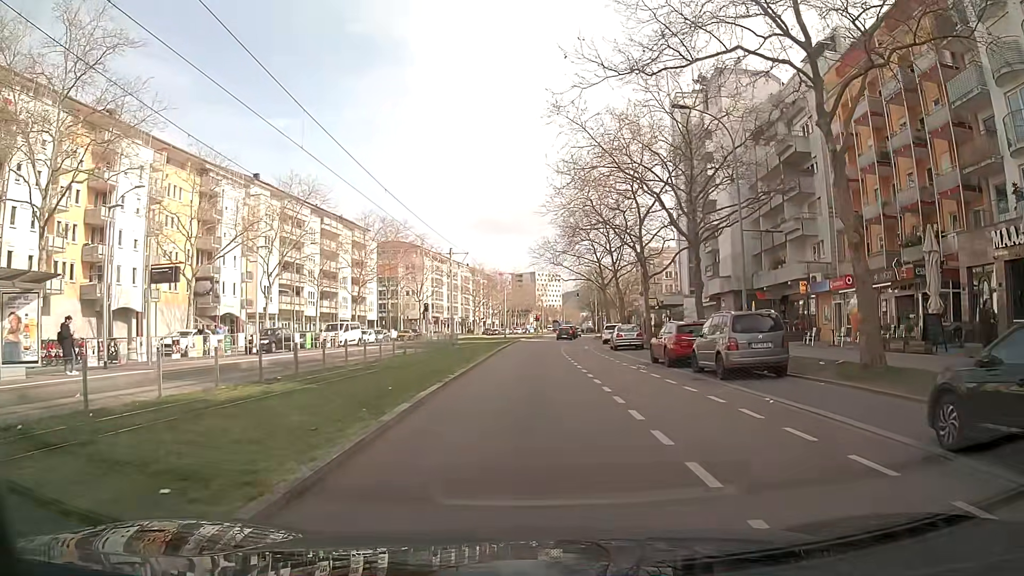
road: tertiary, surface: asphalt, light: Day
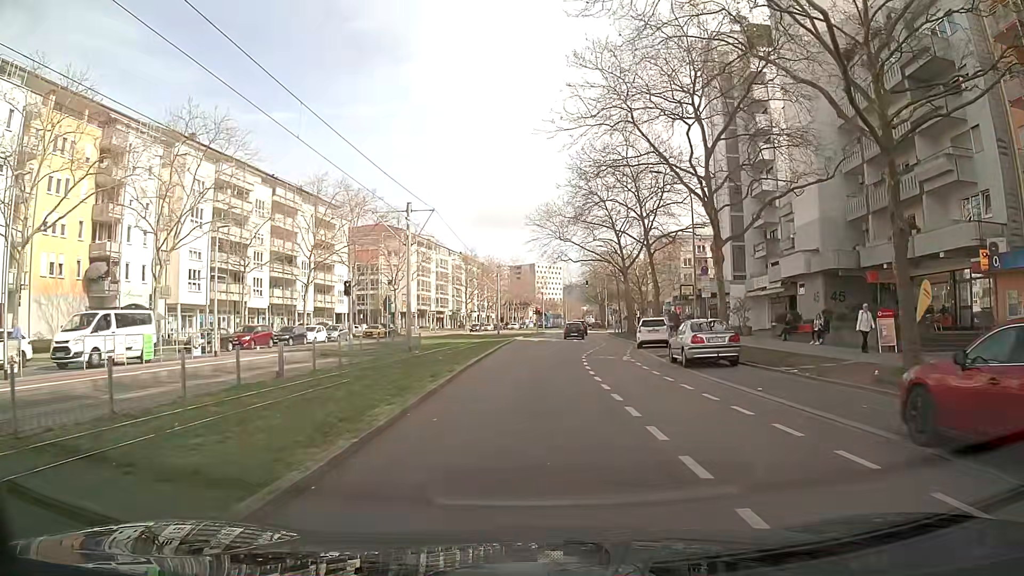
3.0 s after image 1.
(+0.4, +18.0) m; +2°
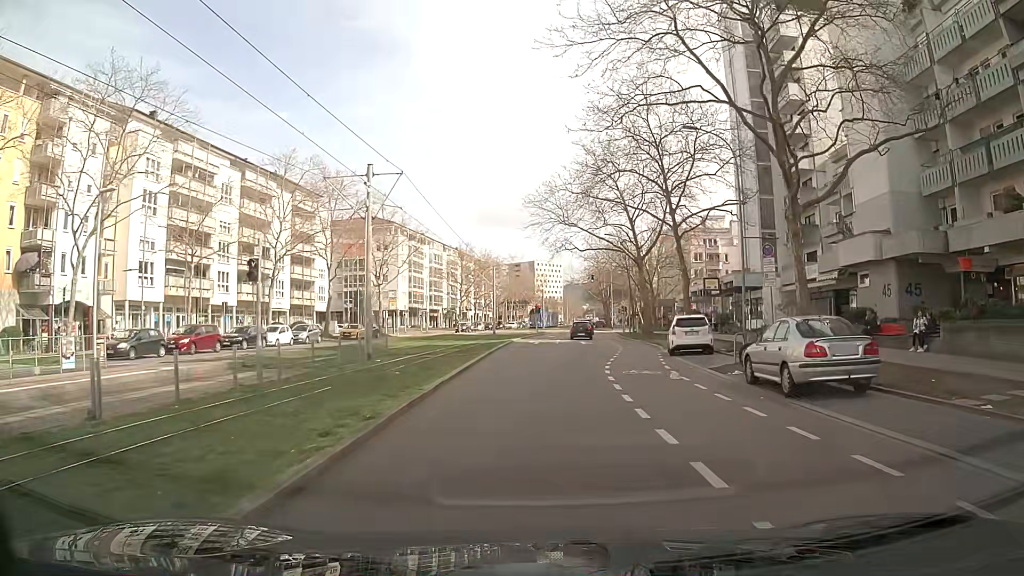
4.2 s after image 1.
(-0.2, +8.5) m; -2°
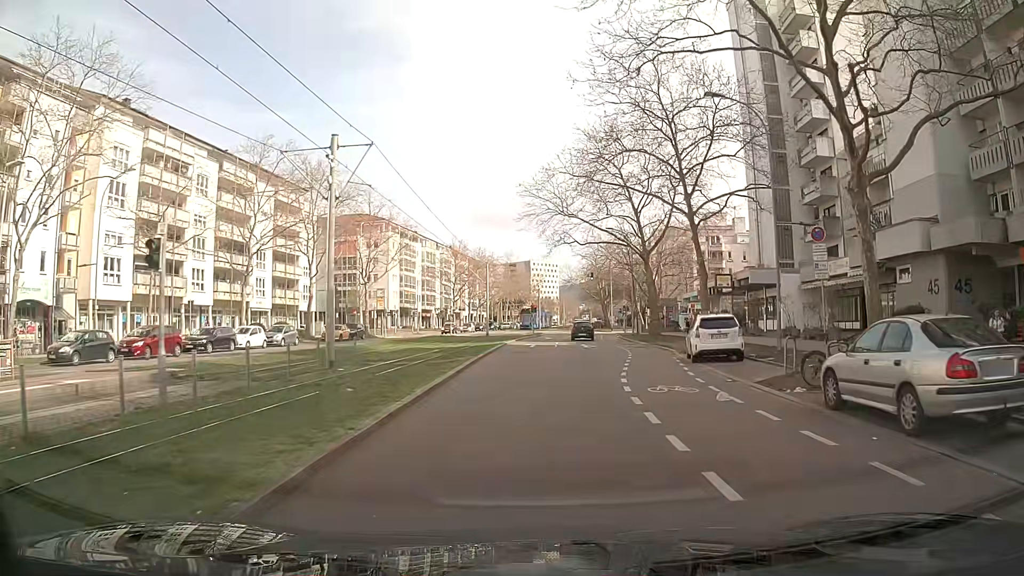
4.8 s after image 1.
(0.0, +4.5) m; +1°
(0, +10) (+1, +20) (+2, +30) (+3, +40) (+4, +50) (+5, +60) (+6, +70) (+6, +80) (+7, +90) (+7, +100) m
